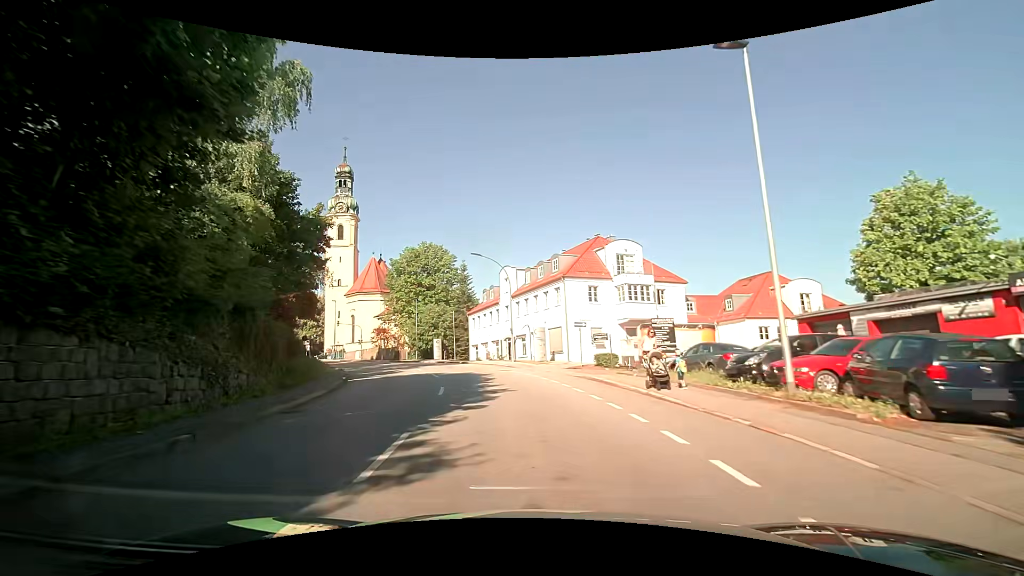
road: tertiary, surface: asphalt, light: Day
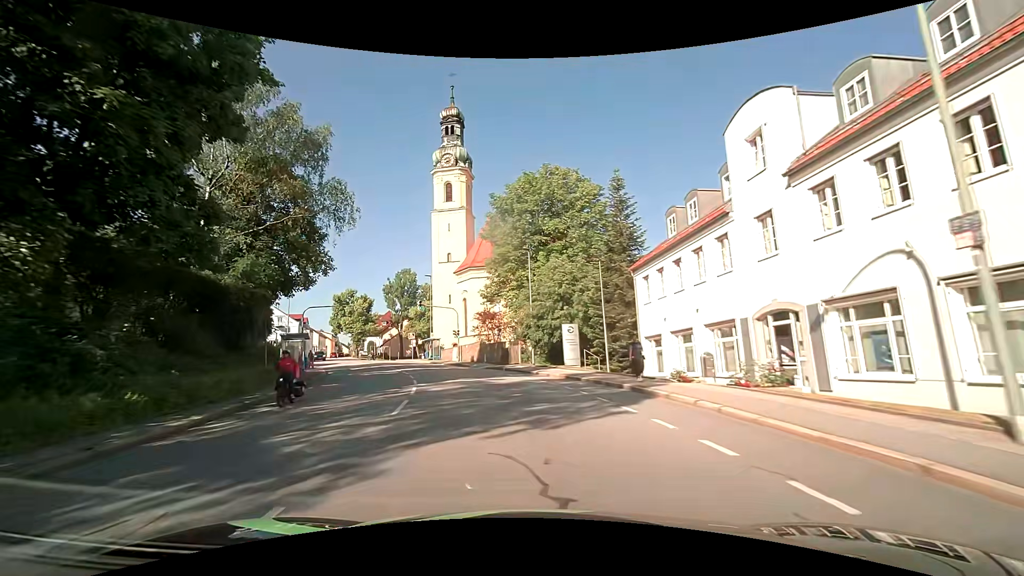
(-4.3, +32.5) m; -18°
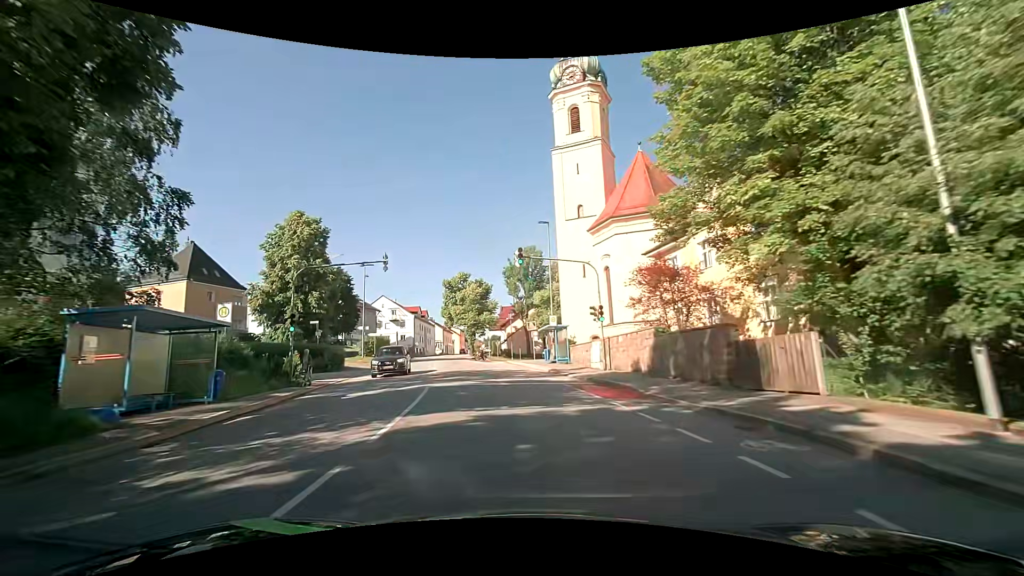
(-3.4, +25.6) m; -15°
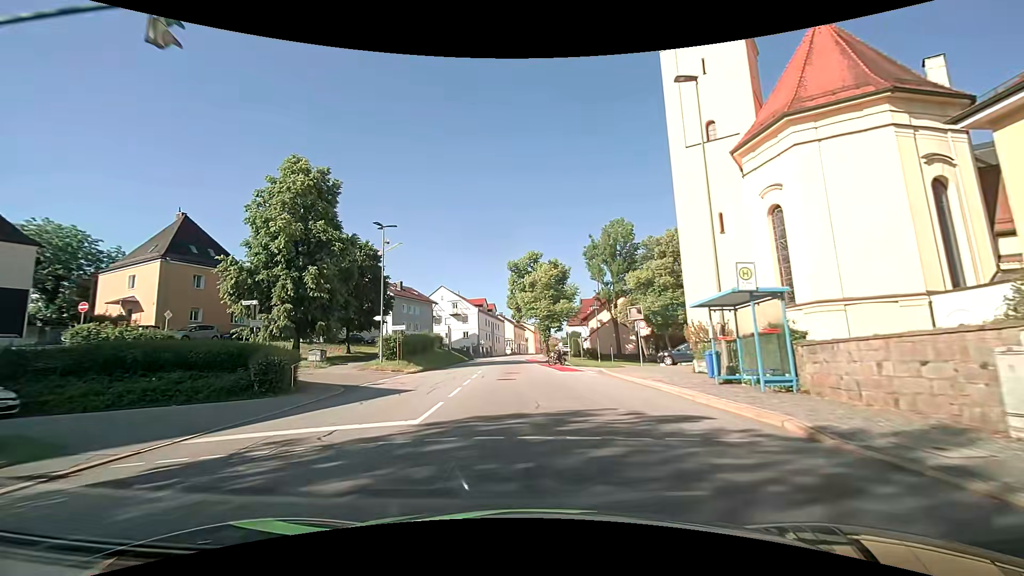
(-1.7, +19.2) m; -9°
